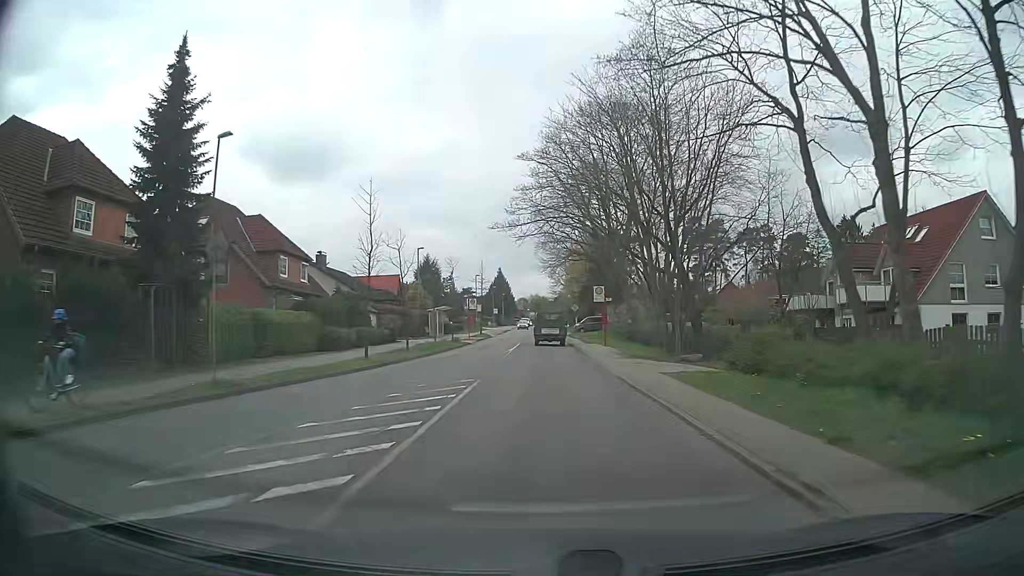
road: tertiary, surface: asphalt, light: Day
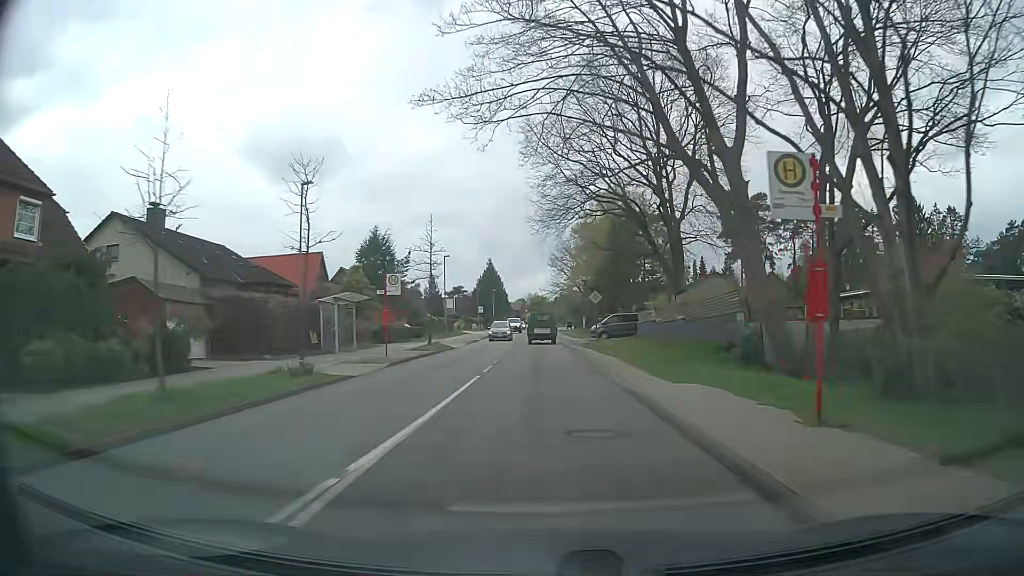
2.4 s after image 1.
(0.0, +28.4) m; 0°
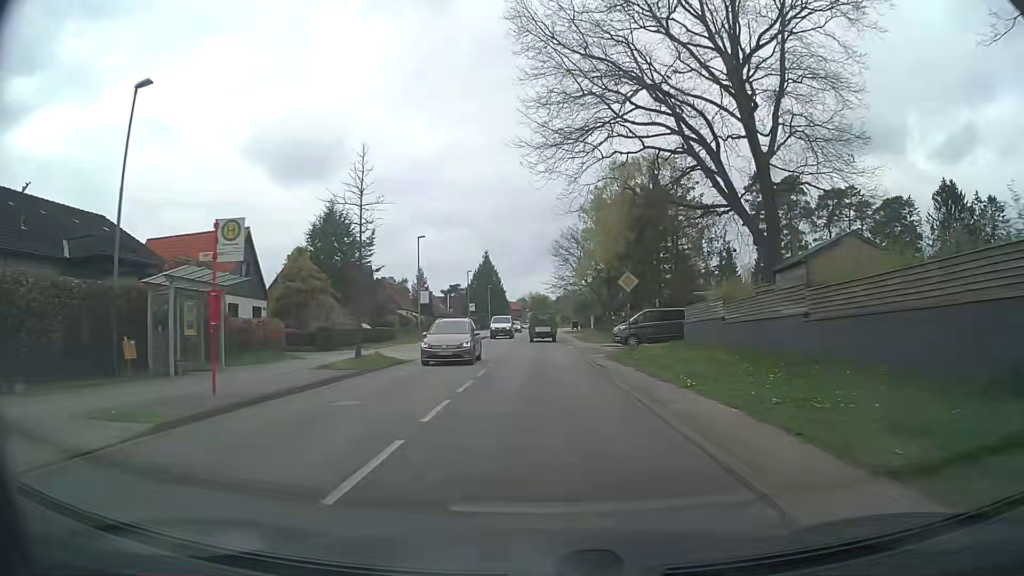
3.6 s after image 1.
(-0.1, +14.3) m; 0°
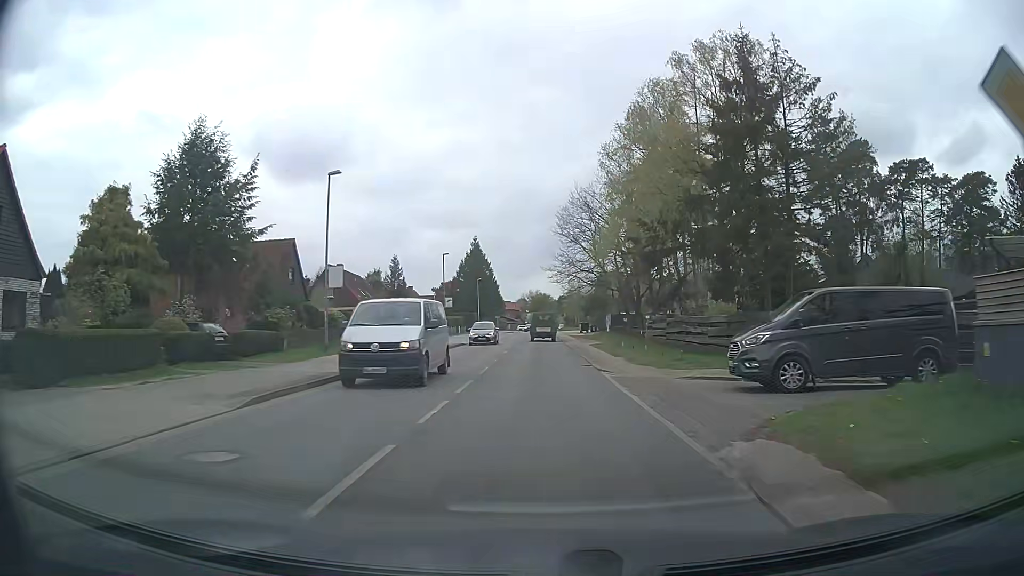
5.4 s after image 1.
(0.0, +21.8) m; 0°
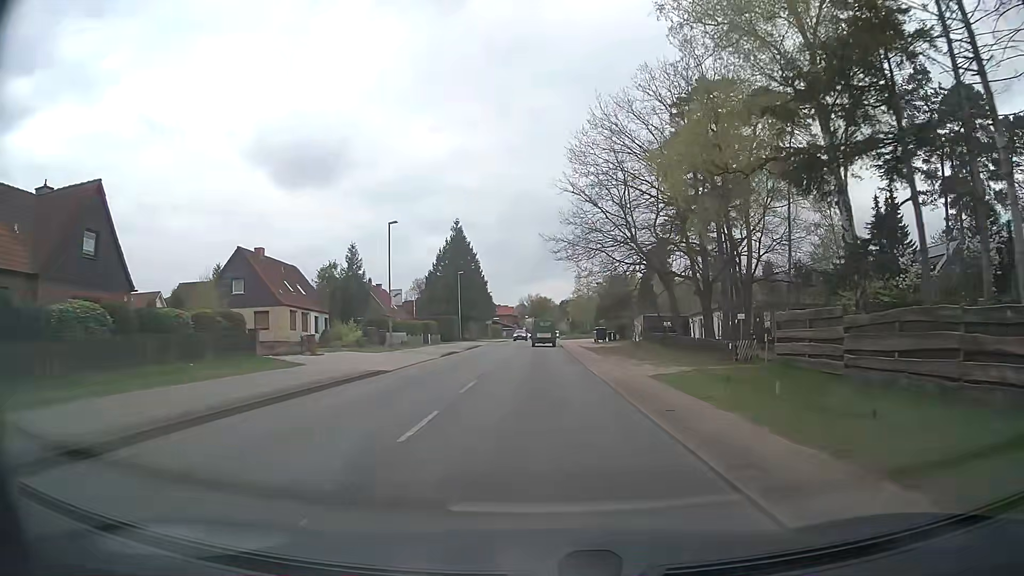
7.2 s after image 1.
(-0.1, +22.5) m; -1°
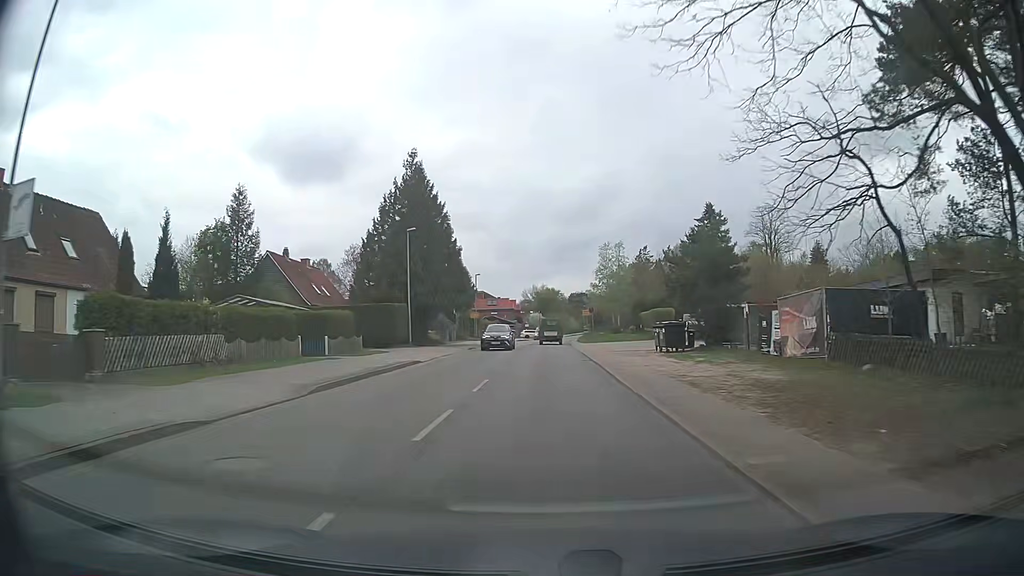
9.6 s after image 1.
(+0.1, +31.4) m; 0°
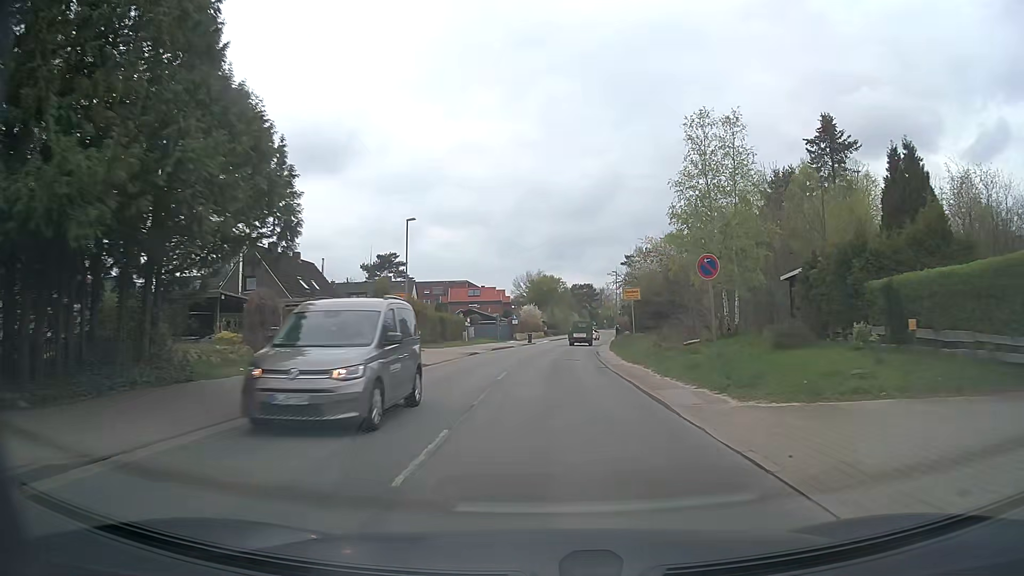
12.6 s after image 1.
(+0.3, +39.5) m; +1°
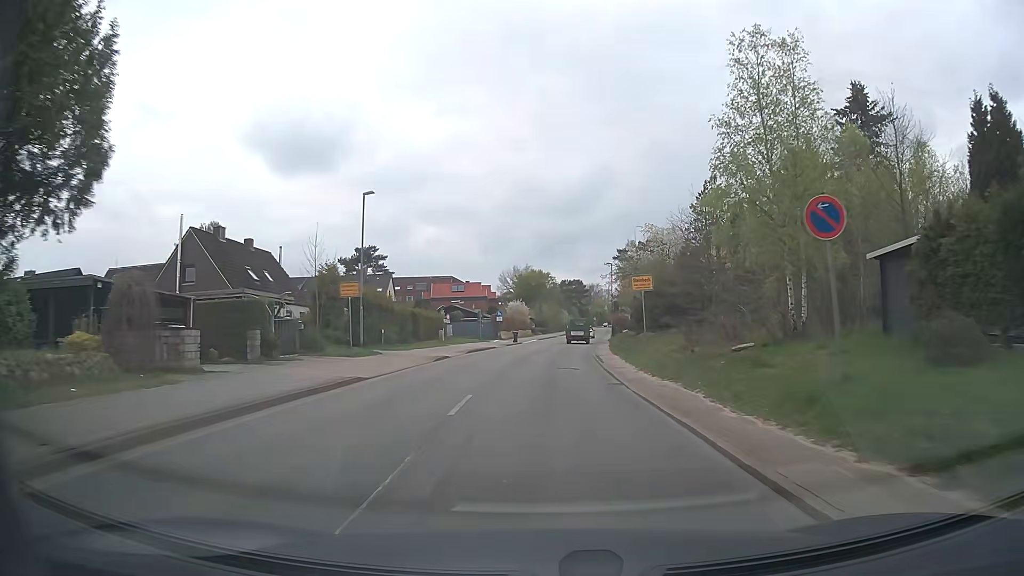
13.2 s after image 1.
(0.0, +7.5) m; +1°
(0, +10) (0, +20) (+1, +30) (+1, +40) (+2, +50) (+3, +60) (+4, +70) (+5, +80) (+6, +90) (+7, +100) m
